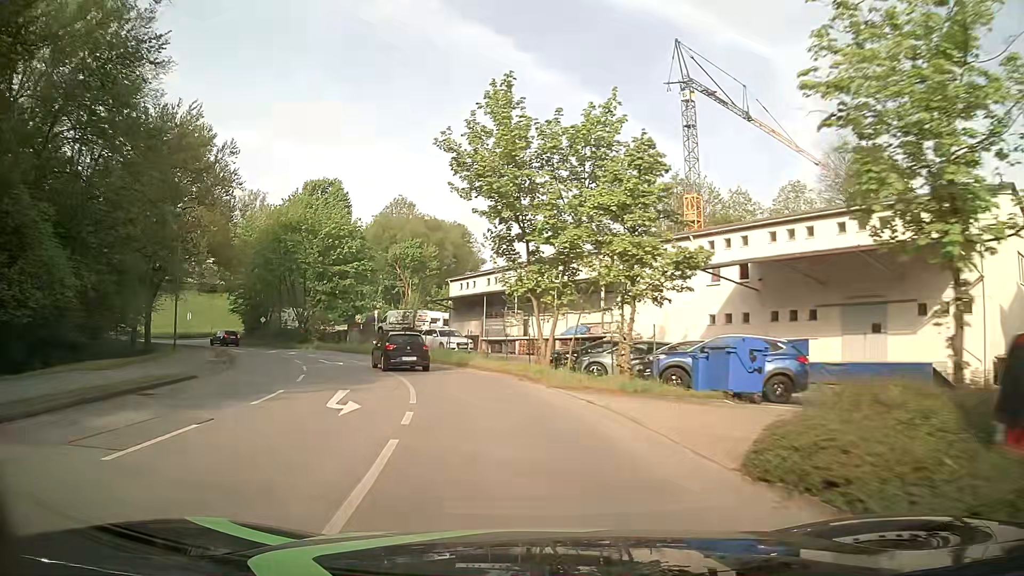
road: unclassified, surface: asphalt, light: Day
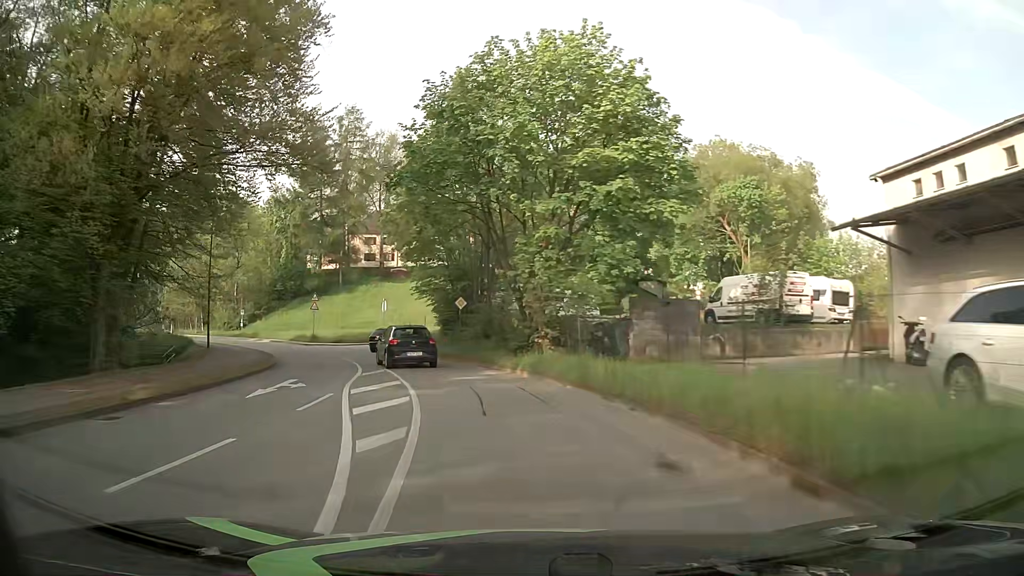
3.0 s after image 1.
(-7.1, +32.5) m; -27°
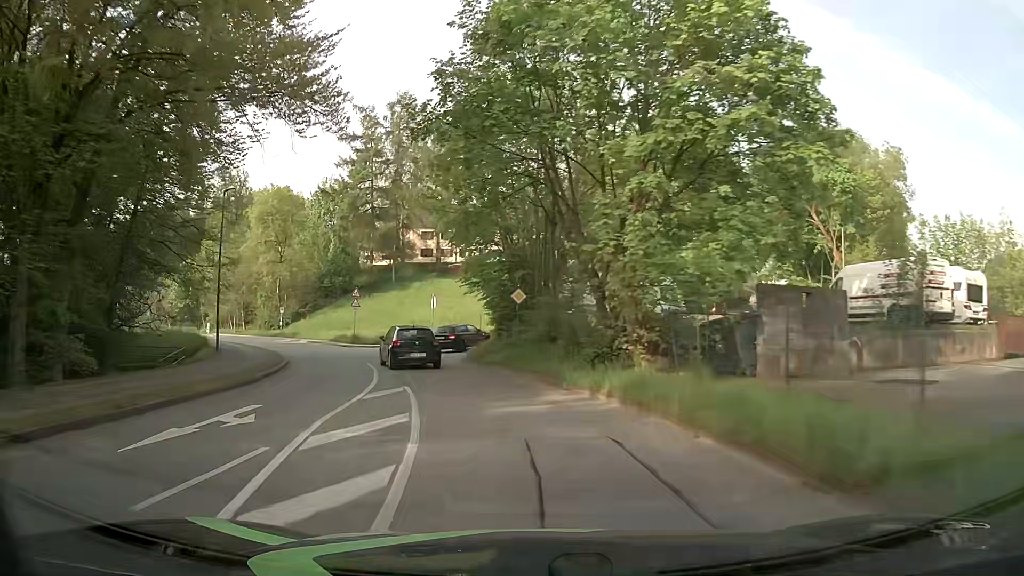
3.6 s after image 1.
(-0.4, +6.7) m; -6°
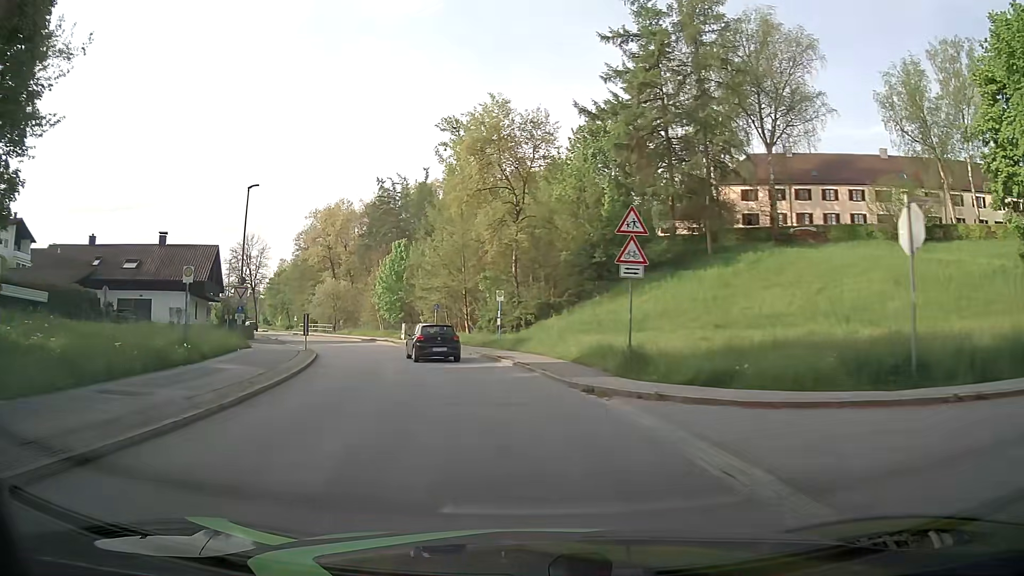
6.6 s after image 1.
(-7.5, +33.5) m; -26°
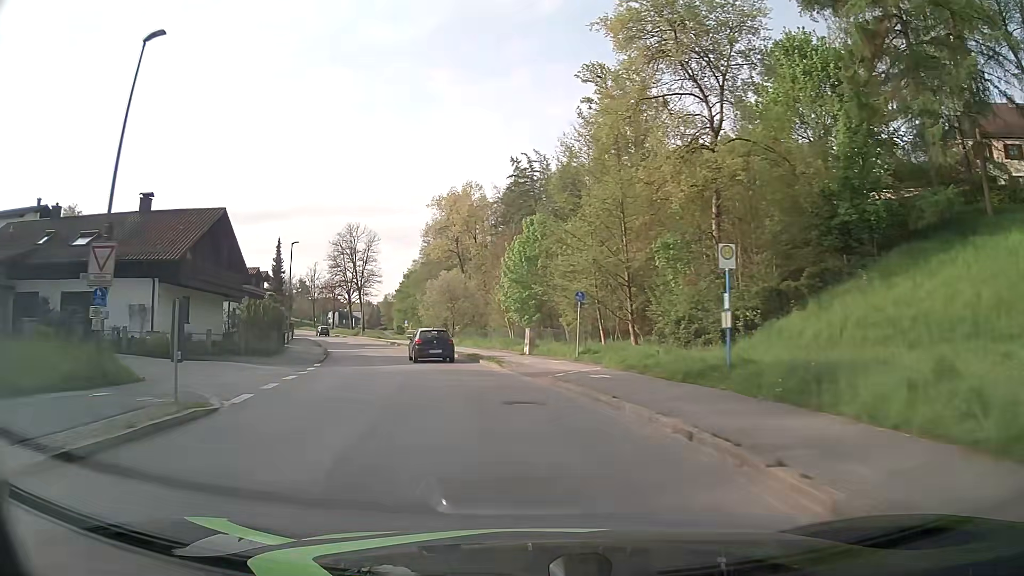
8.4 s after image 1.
(-2.3, +21.7) m; -13°
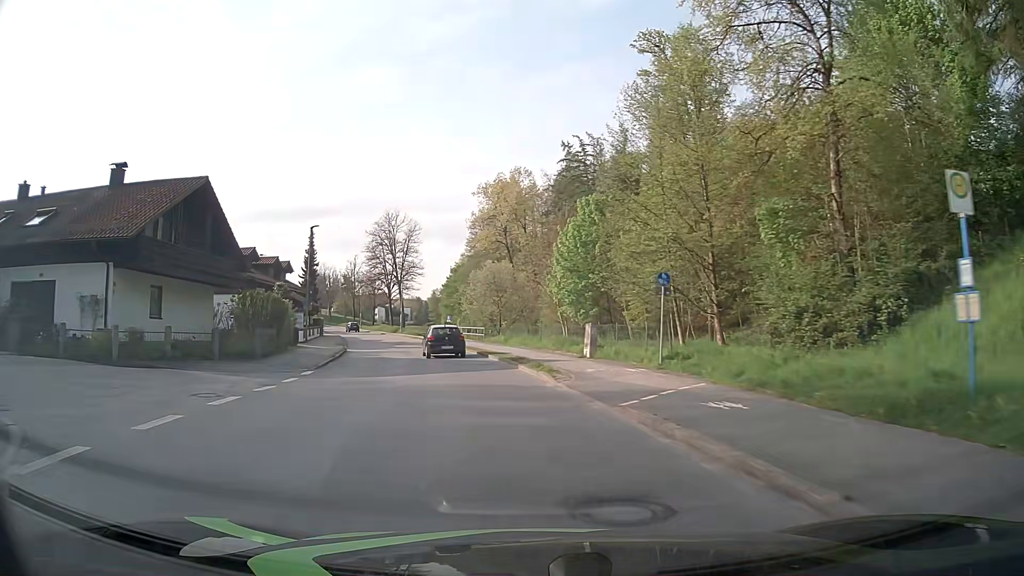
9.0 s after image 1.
(-0.2, +7.4) m; -4°
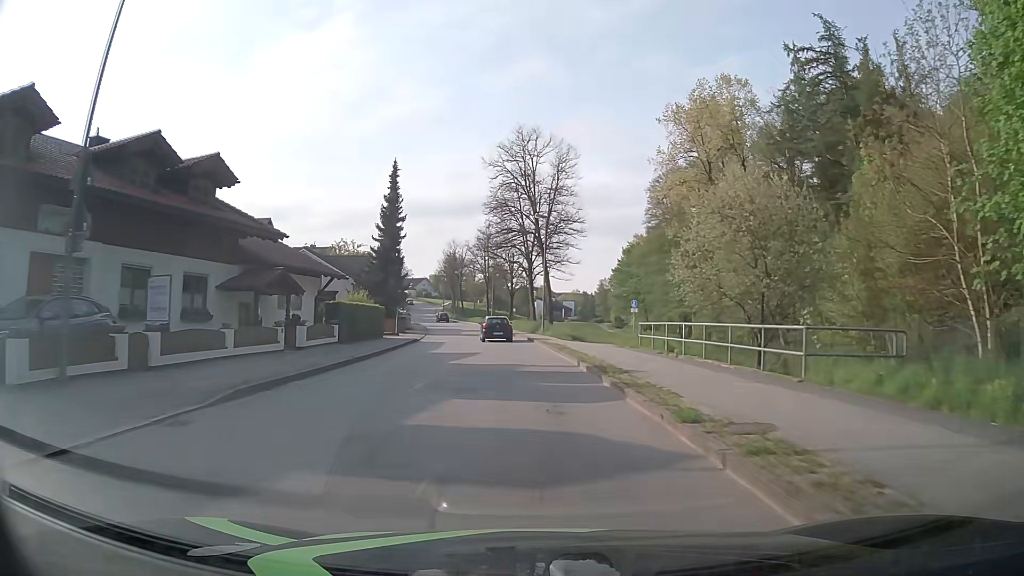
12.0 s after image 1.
(-5.5, +37.8) m; -14°
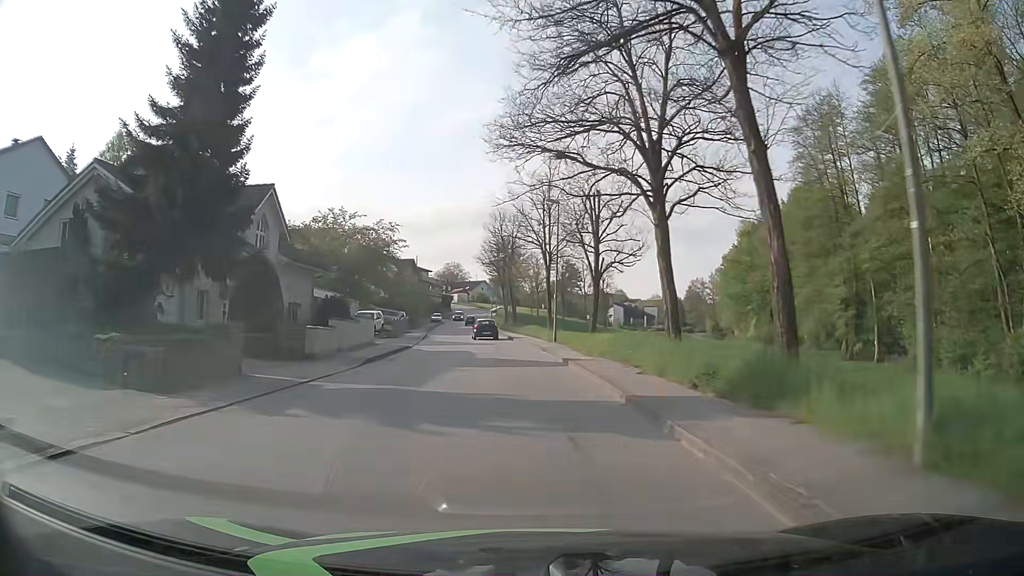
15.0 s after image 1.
(-2.0, +39.9) m; -6°
(0, +10) (0, +20) (-1, +30) (-2, +40) (-3, +50) (-5, +60) (-6, +70) (-7, +80) (-8, +90) (-9, +100) m
